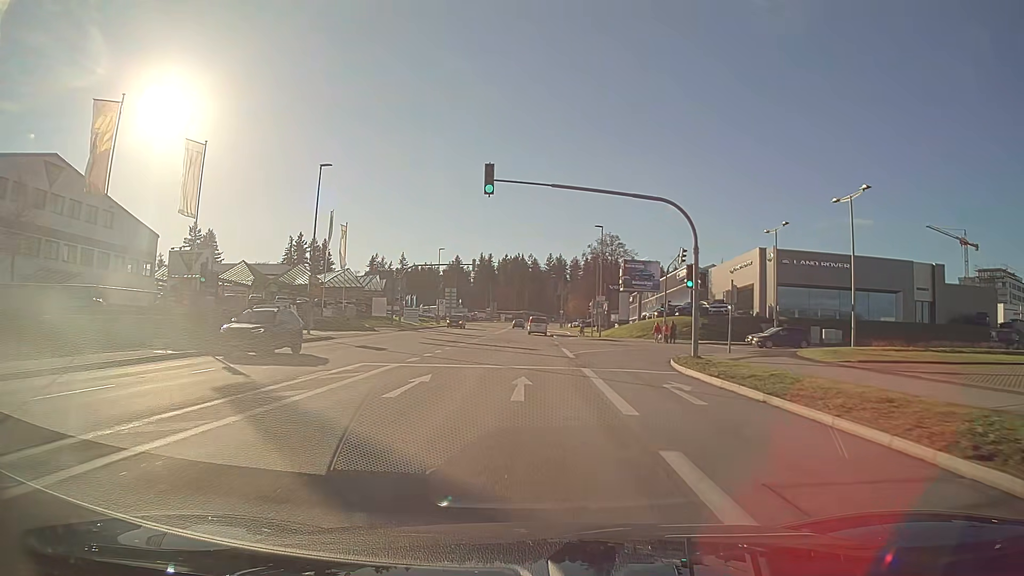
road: tertiary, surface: asphalt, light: Day
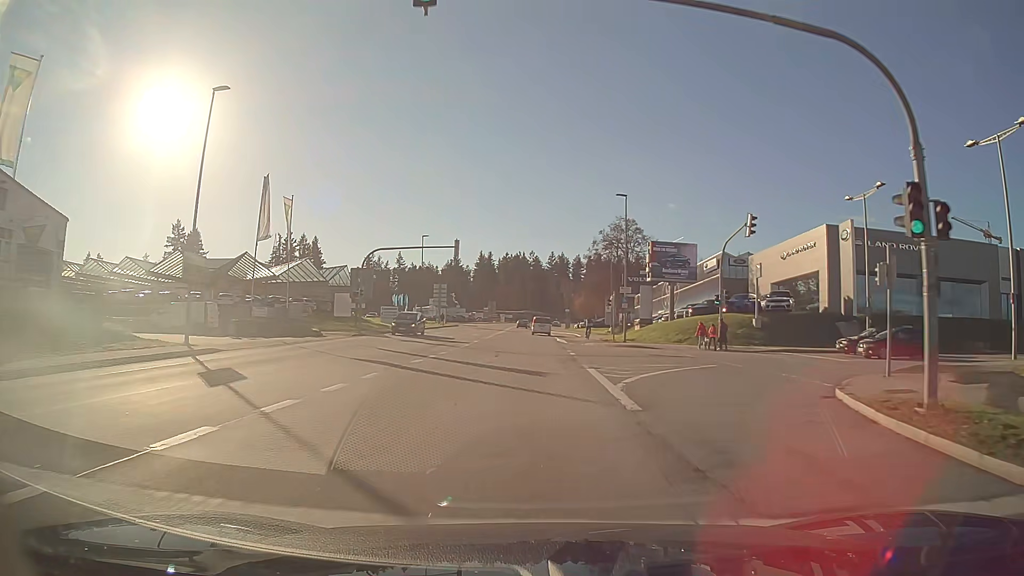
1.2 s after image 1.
(0.0, +15.3) m; 0°
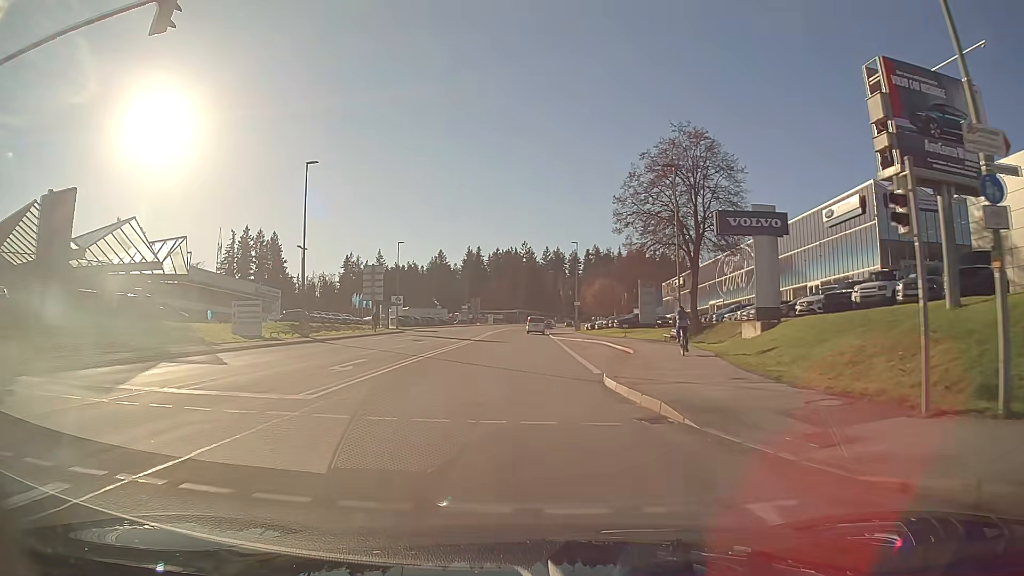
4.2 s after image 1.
(+0.3, +38.6) m; +1°
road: secondary
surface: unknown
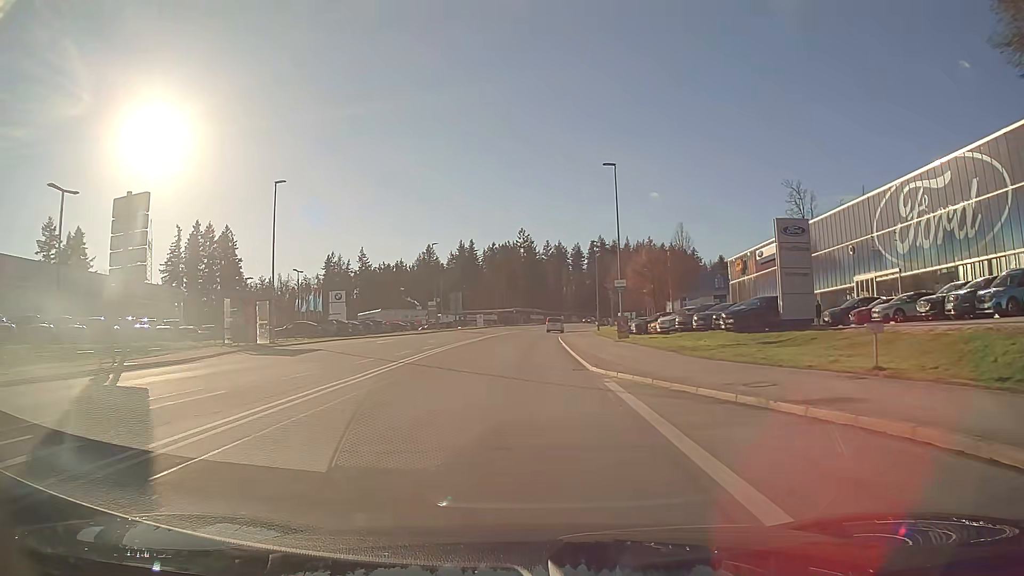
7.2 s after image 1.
(0.0, +39.2) m; 0°
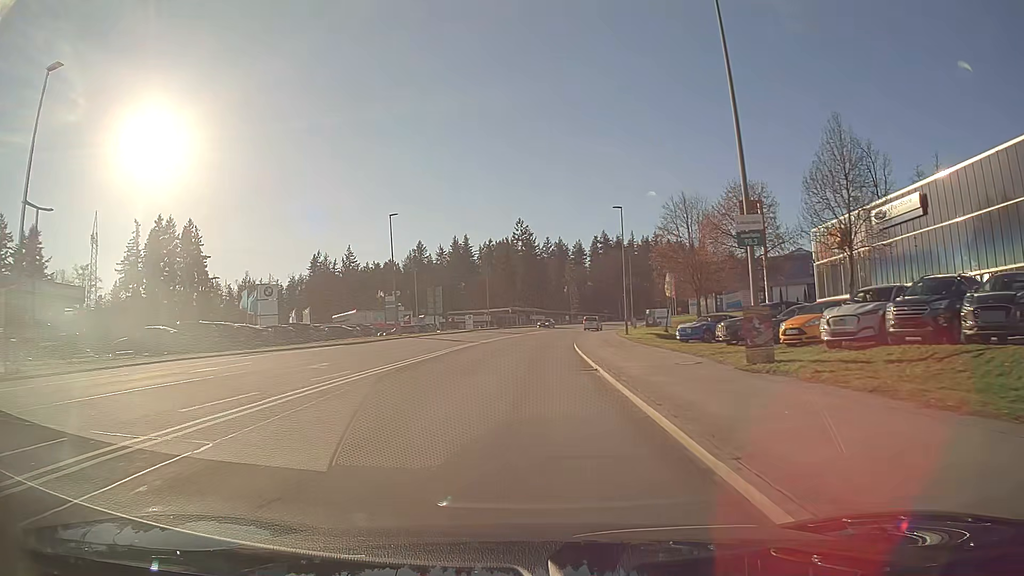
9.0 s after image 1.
(+0.1, +23.7) m; 0°
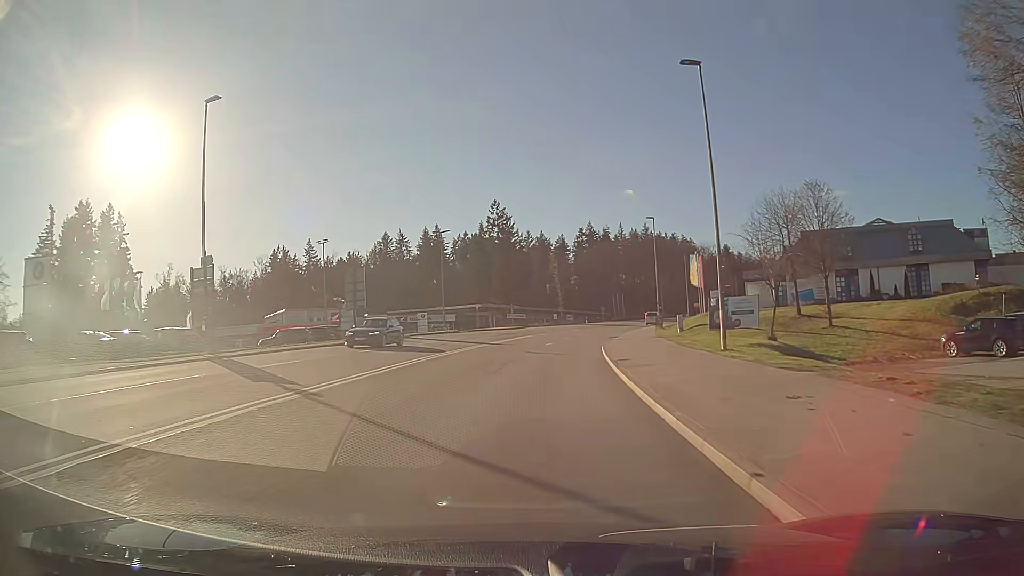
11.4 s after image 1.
(+0.4, +31.8) m; +2°
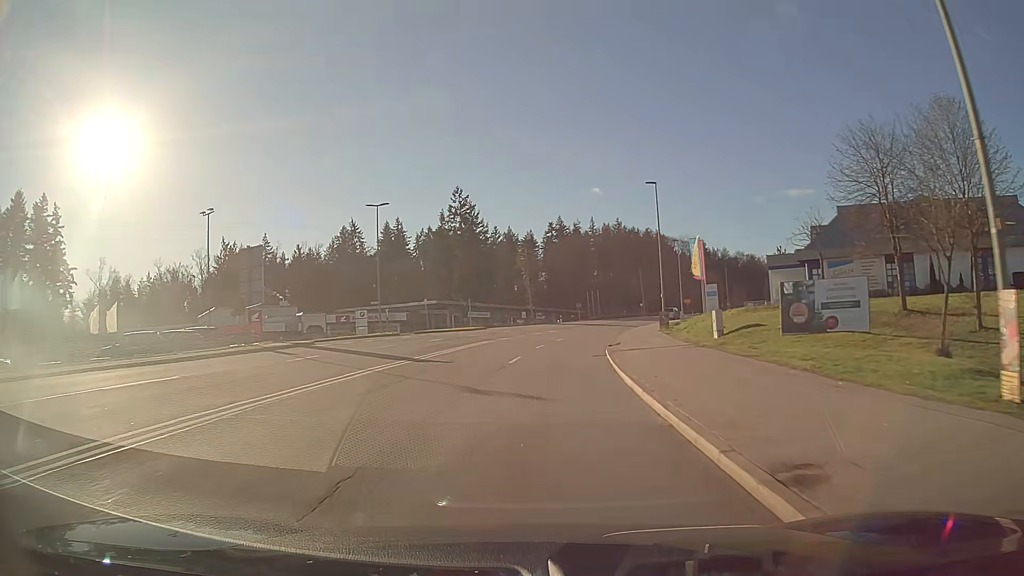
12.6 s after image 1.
(+0.4, +16.0) m; +3°
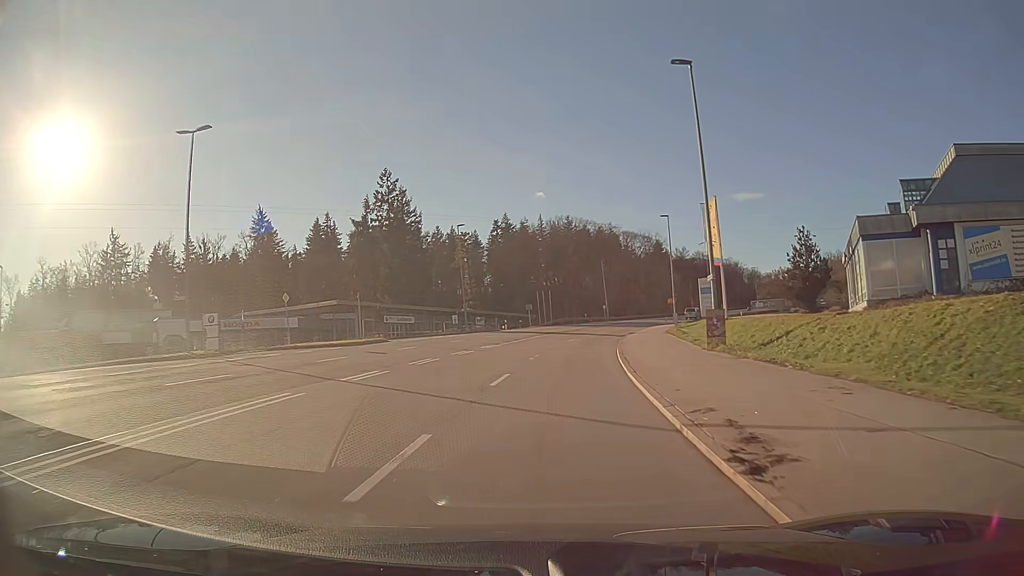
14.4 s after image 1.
(+0.9, +24.0) m; +5°
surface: asphalt
